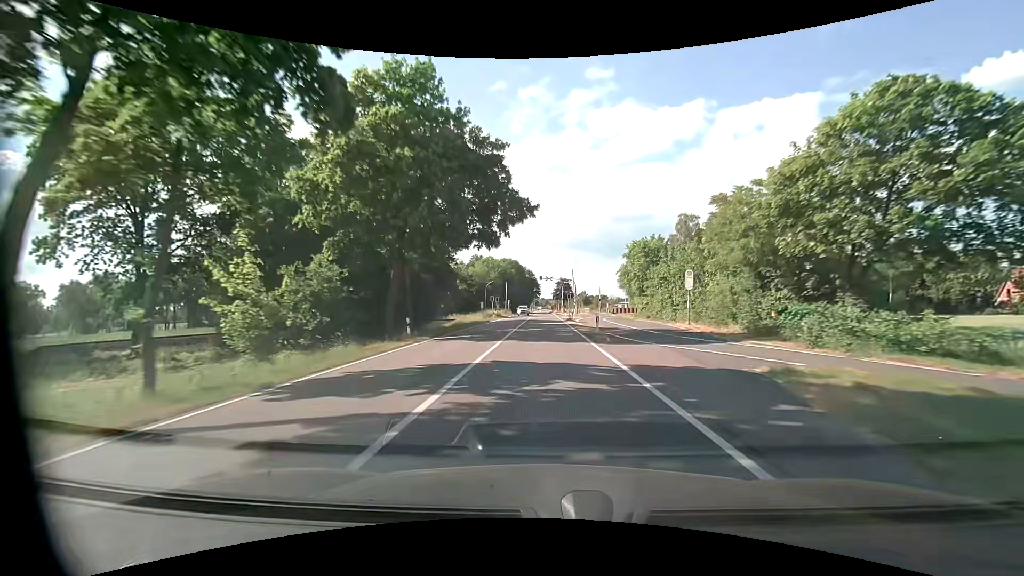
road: tertiary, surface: asphalt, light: Day
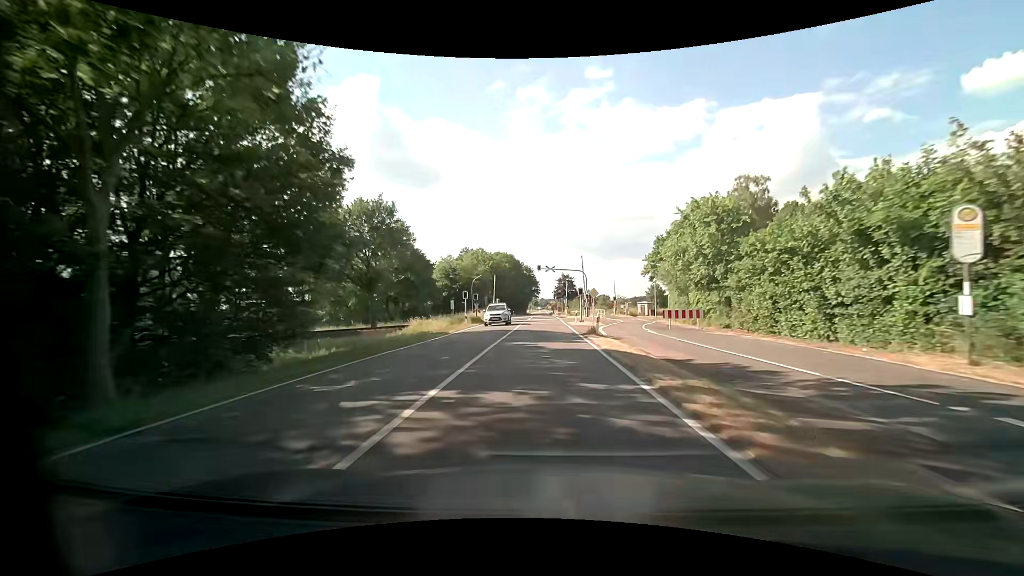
(0.0, +22.1) m; 0°
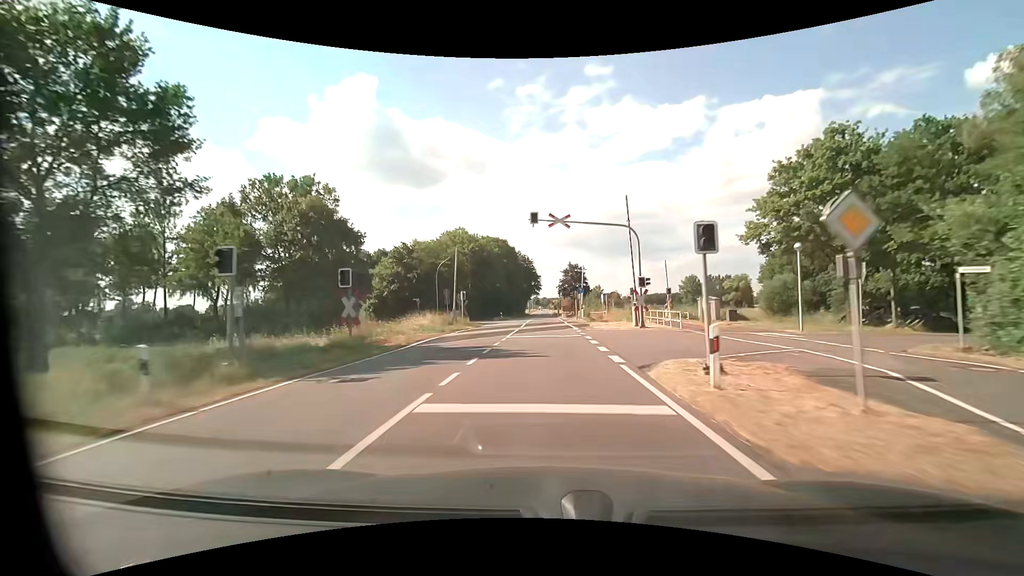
(0.0, +33.3) m; 0°
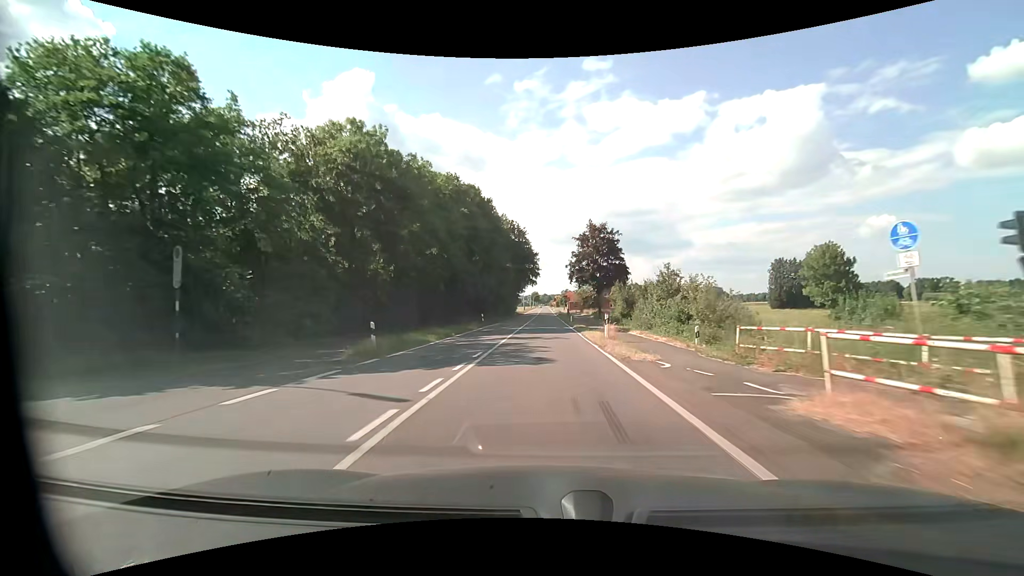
(0.0, +52.0) m; 0°
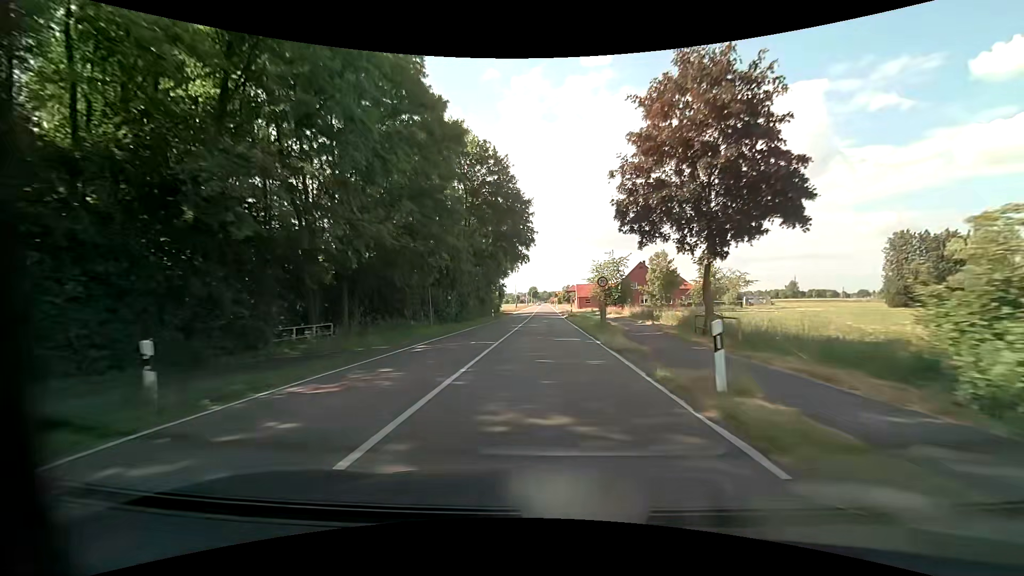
(-0.1, +42.1) m; 0°
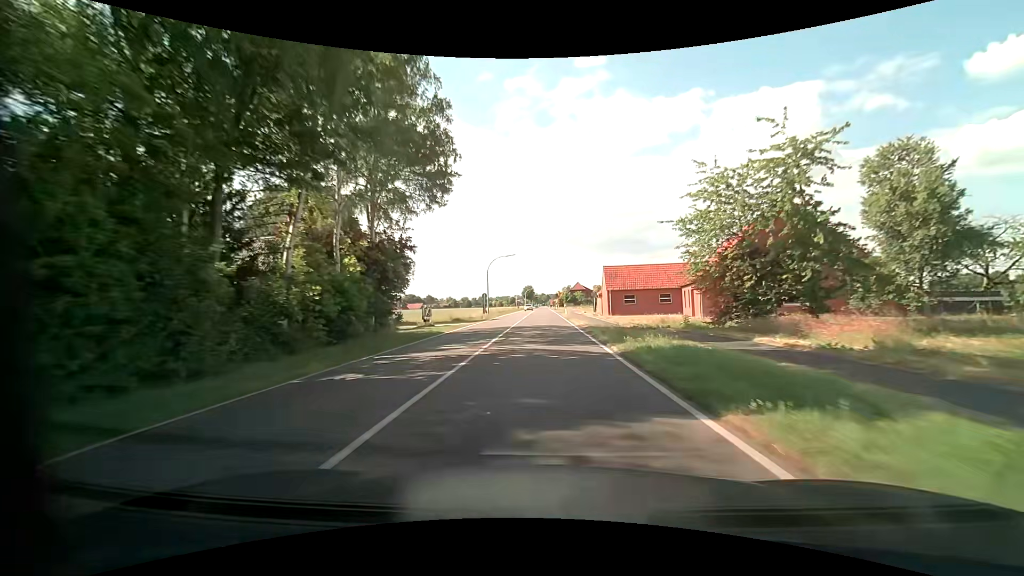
(+0.1, +54.5) m; 0°
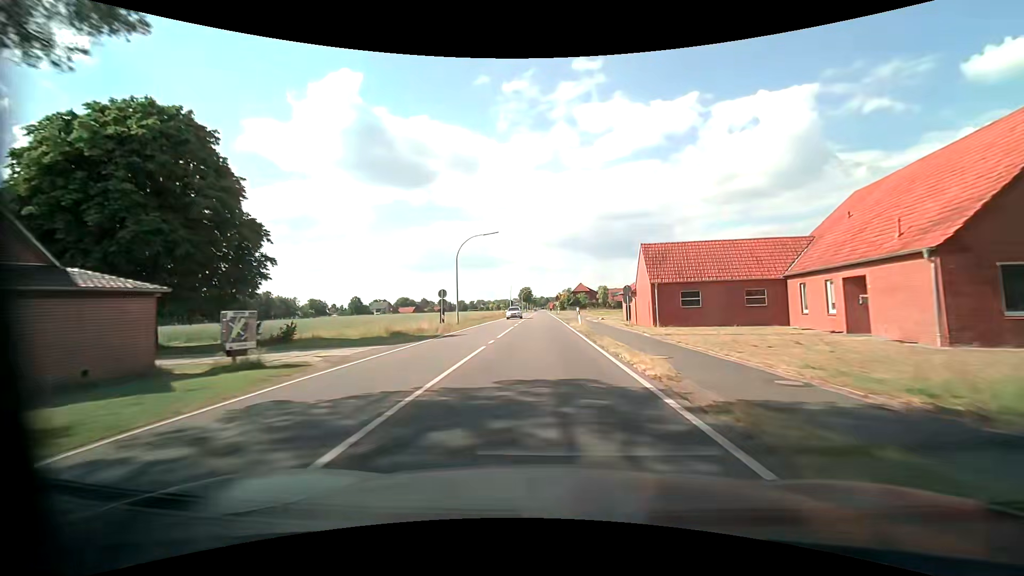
(0.0, +22.0) m; 0°
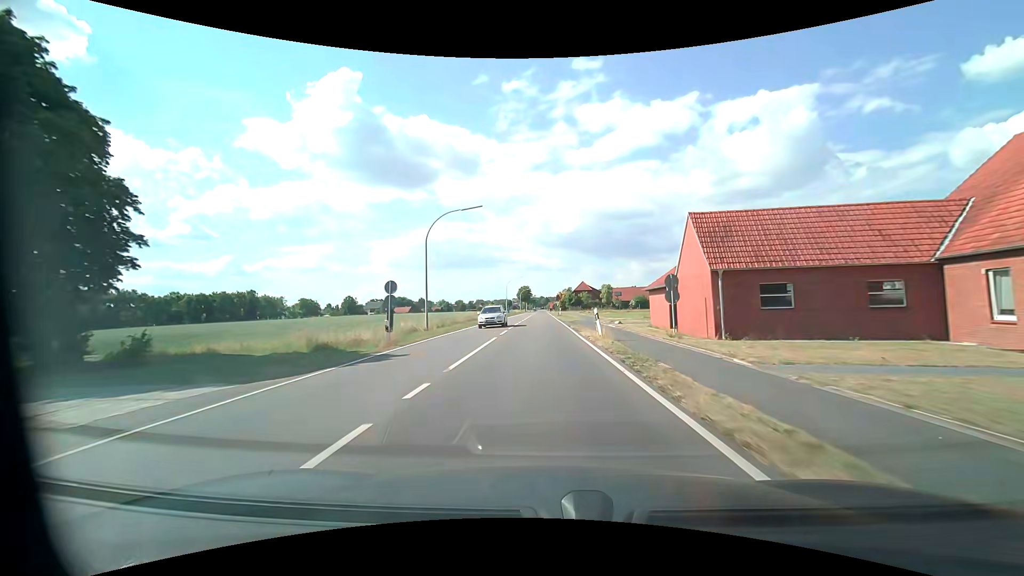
(0.0, +11.0) m; 0°
(0, +10) (0, +20) (0, +30) (0, +40) (0, +50) (0, +60) (0, +70) (-1, +80) (-1, +90) (-1, +100) m
